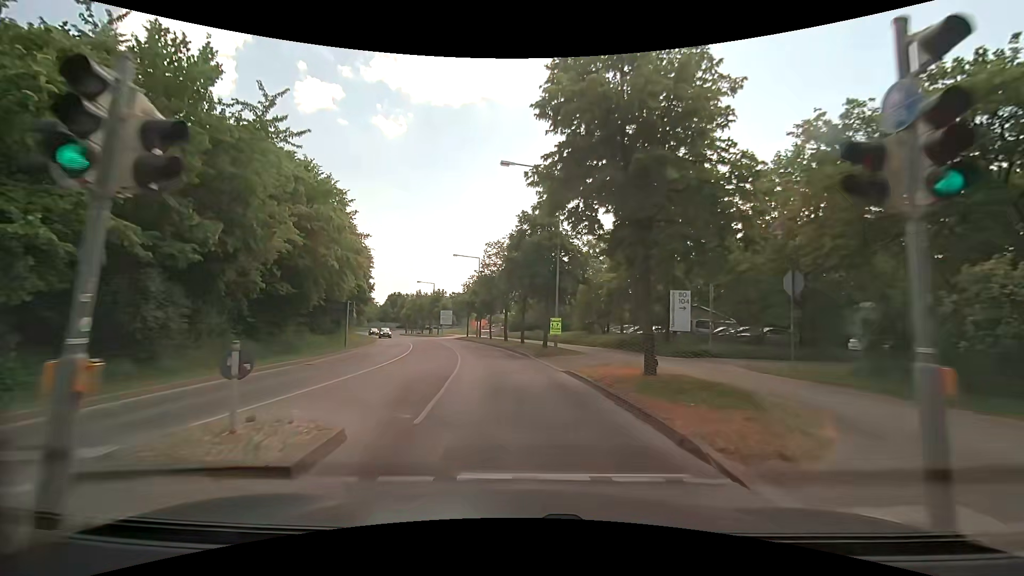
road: tertiary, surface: asphalt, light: Day
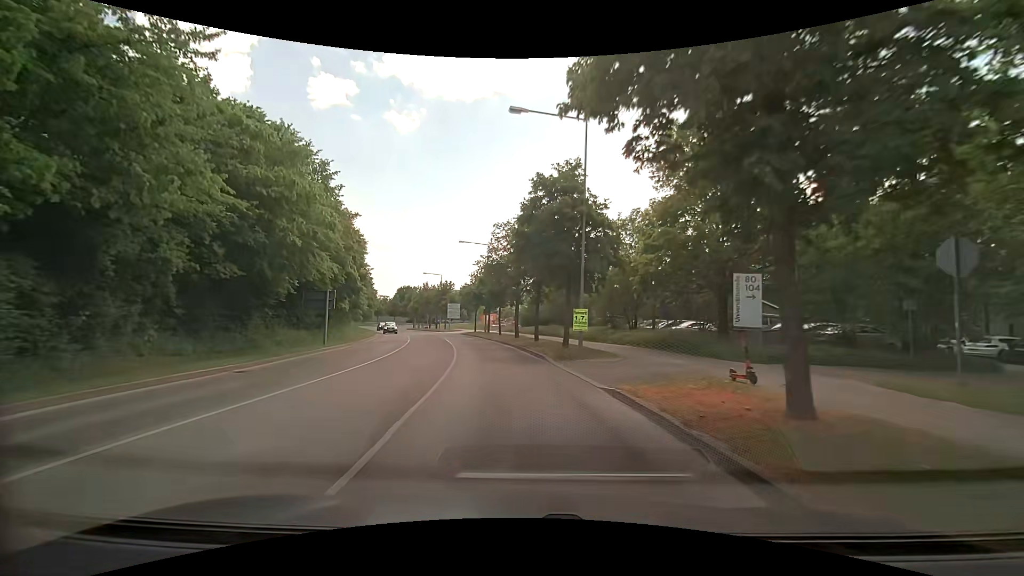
(-0.1, +6.2) m; -1°
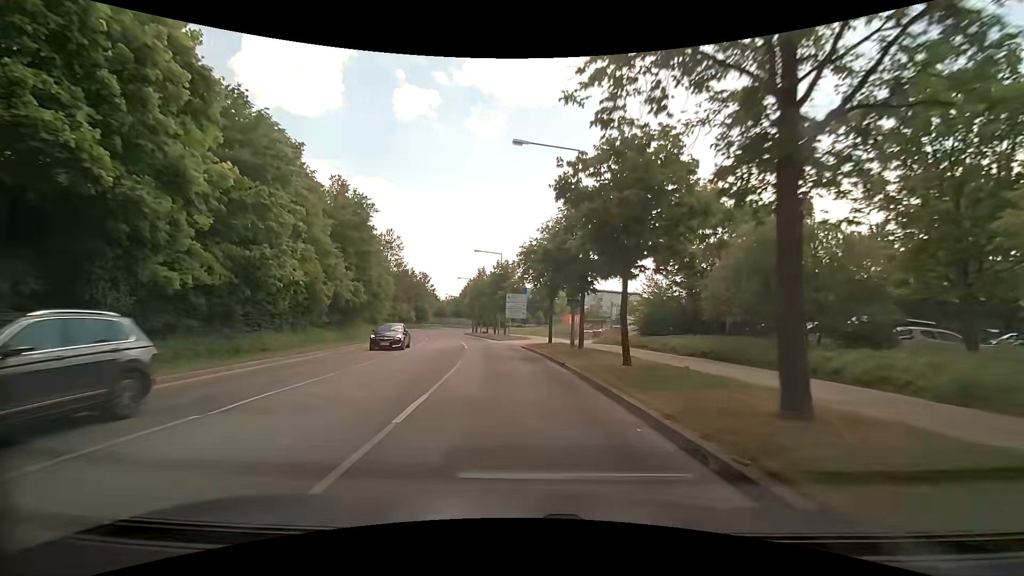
(-2.6, +31.7) m; -9°
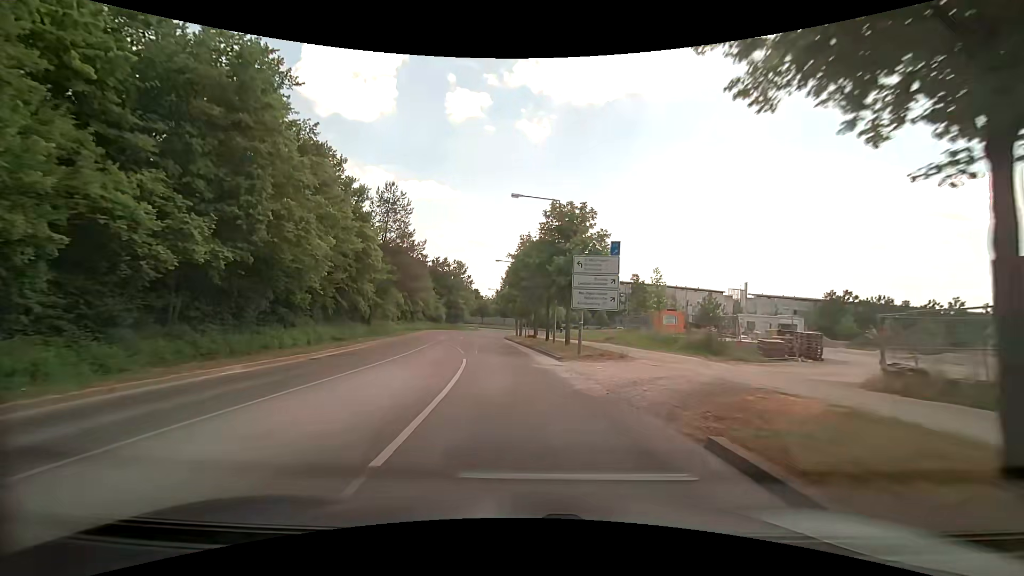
(-1.5, +26.2) m; -6°
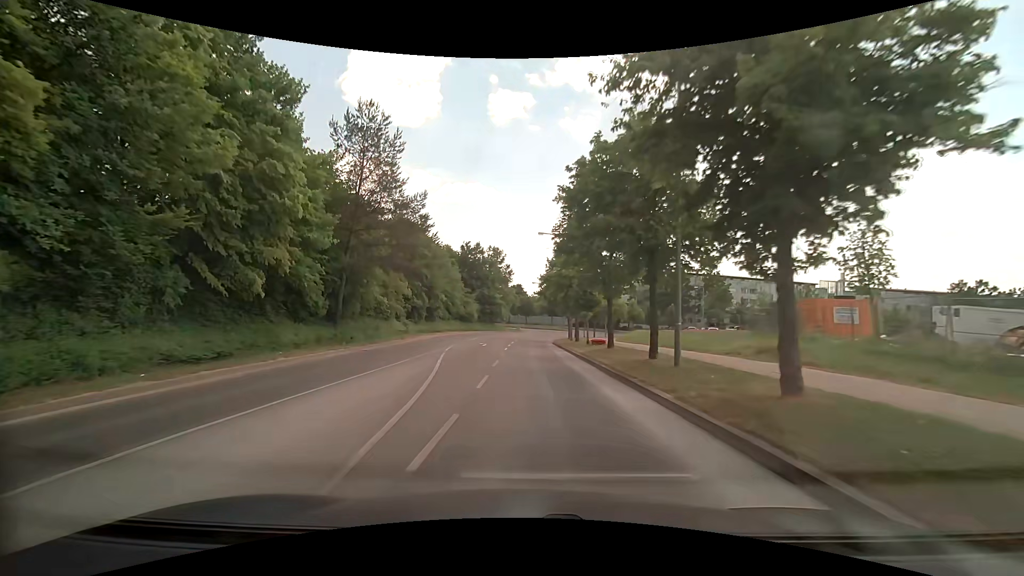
(-0.7, +19.9) m; -5°
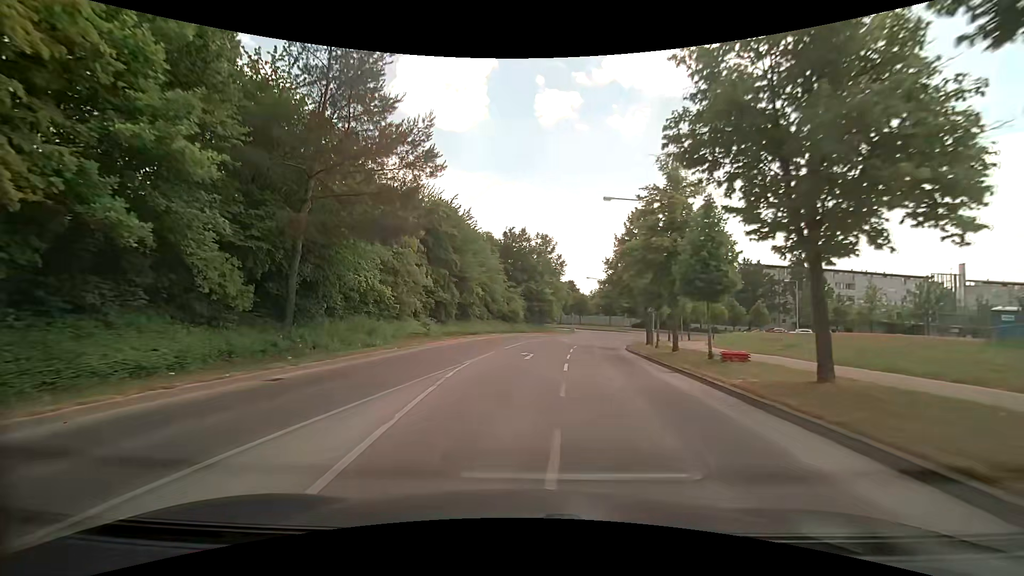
(-0.8, +13.1) m; -6°
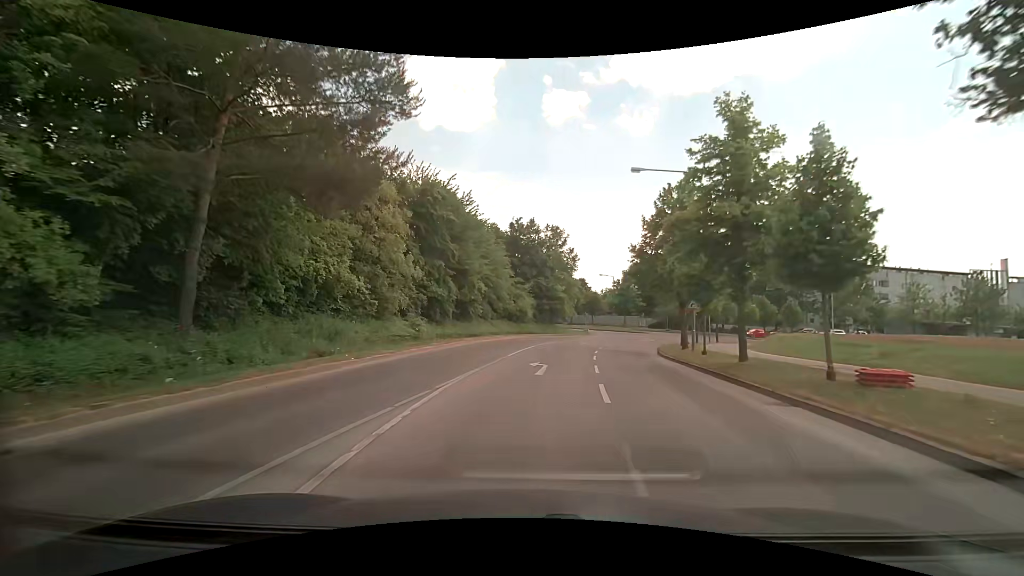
(-0.1, +6.4) m; -1°
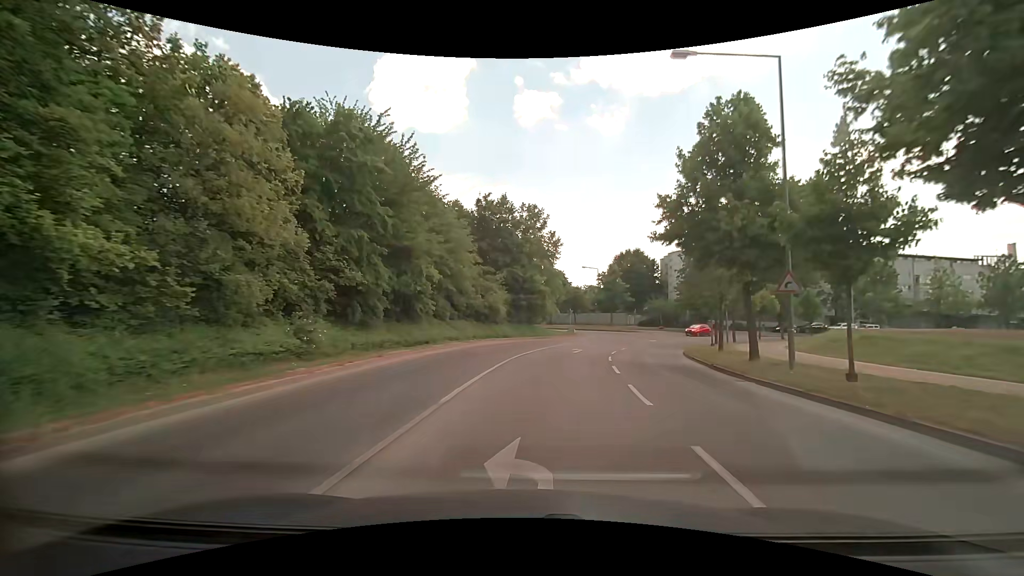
(+0.2, +12.4) m; +3°
(0, +10) (+1, +20) (+3, +30) (+6, +39) (+10, +48) (+16, +57) (+22, +65) (+20, +74) (+14, +82) (+7, +89) m
